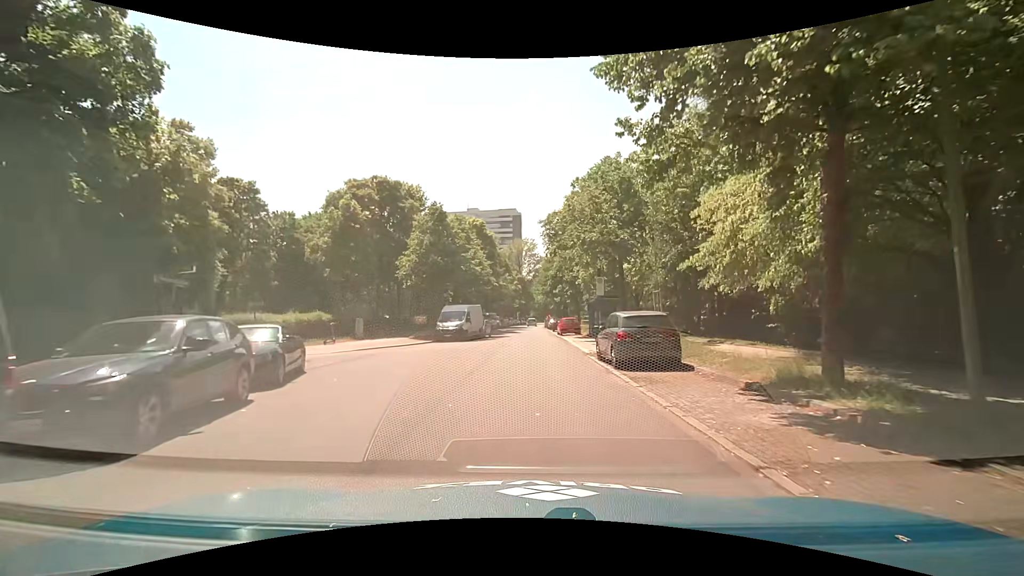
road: residential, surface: asphalt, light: Day
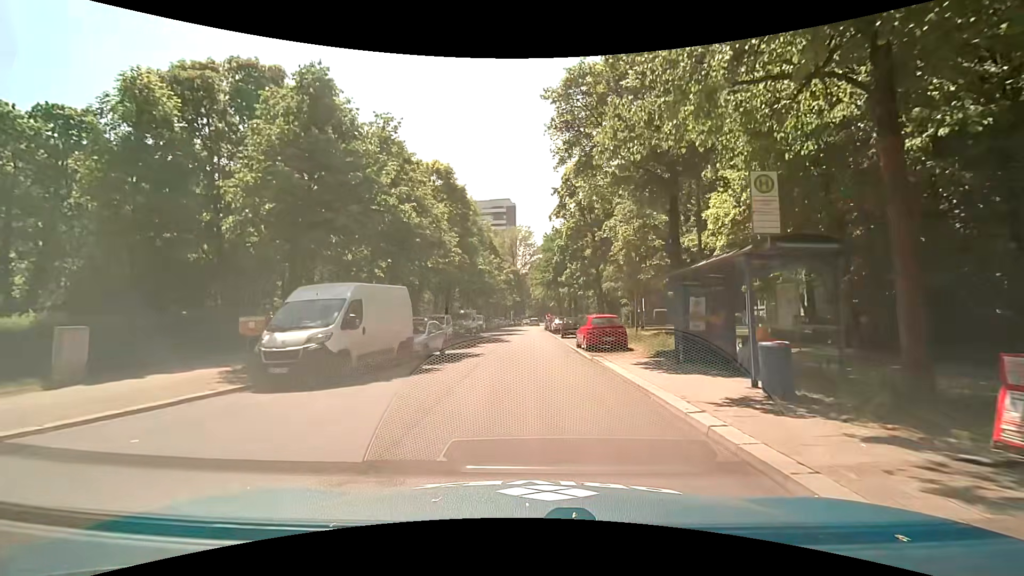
(0.0, +21.3) m; 0°
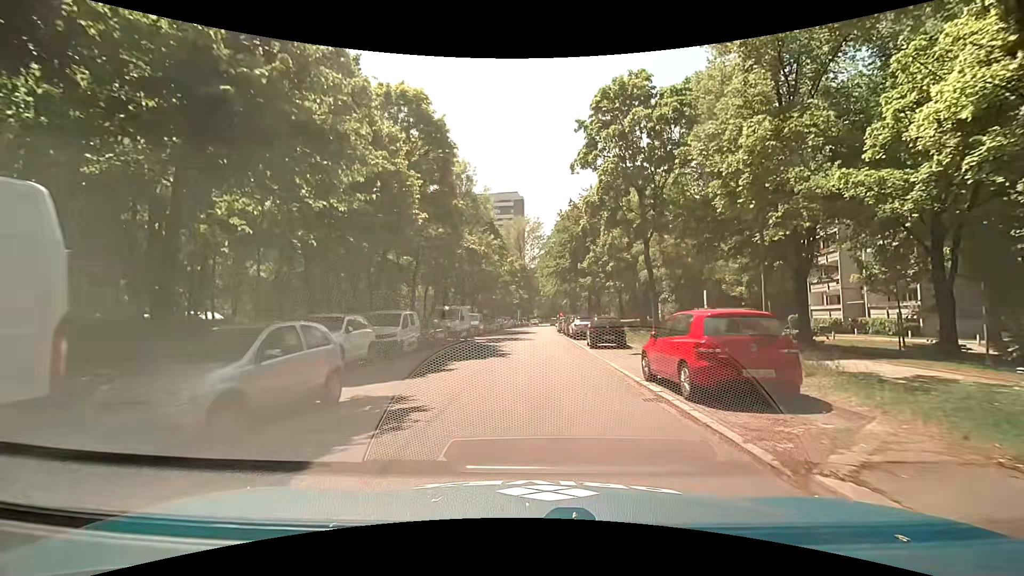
(-0.1, +12.4) m; -1°
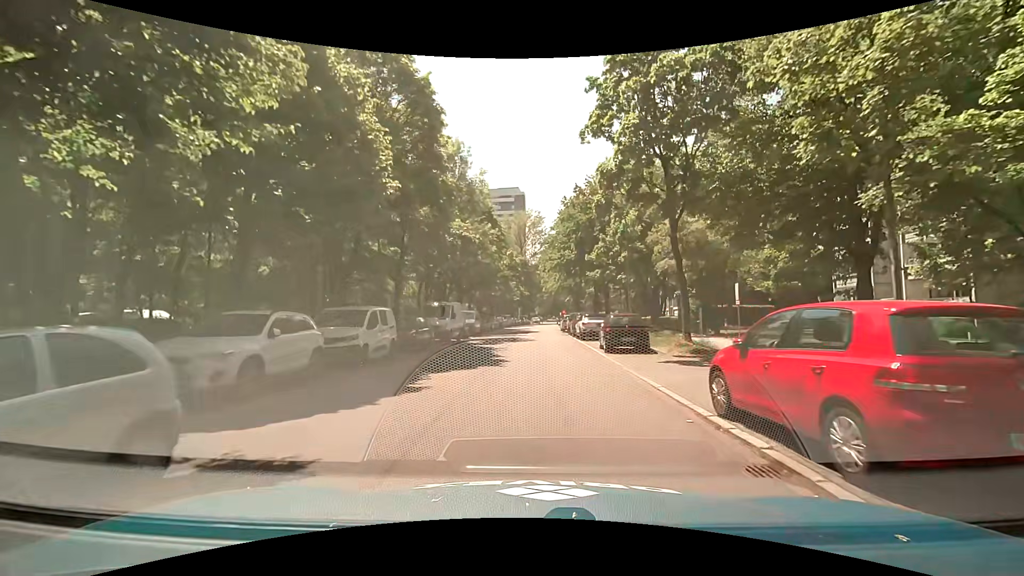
(0.0, +4.1) m; 0°
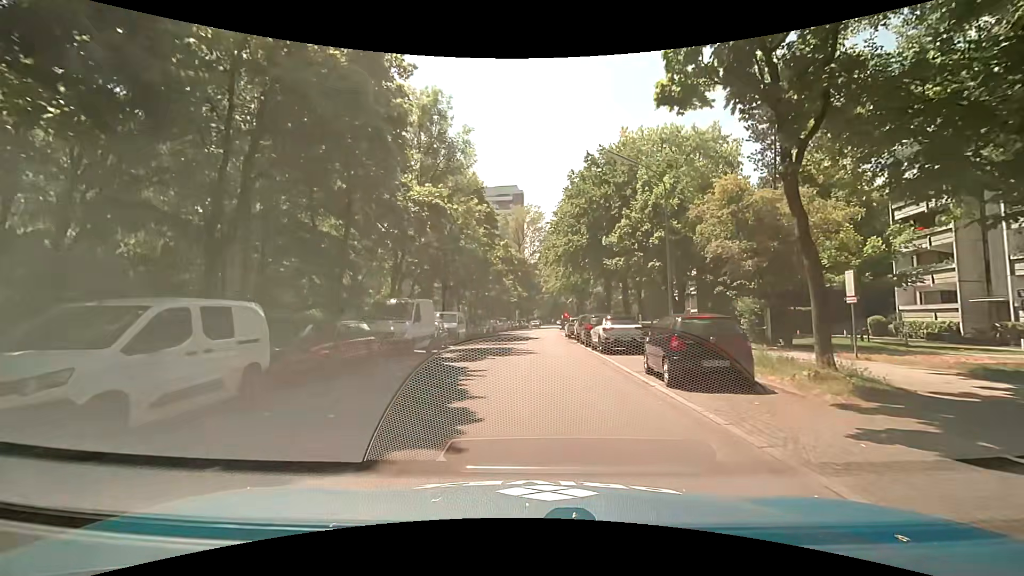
(0.0, +8.6) m; 0°
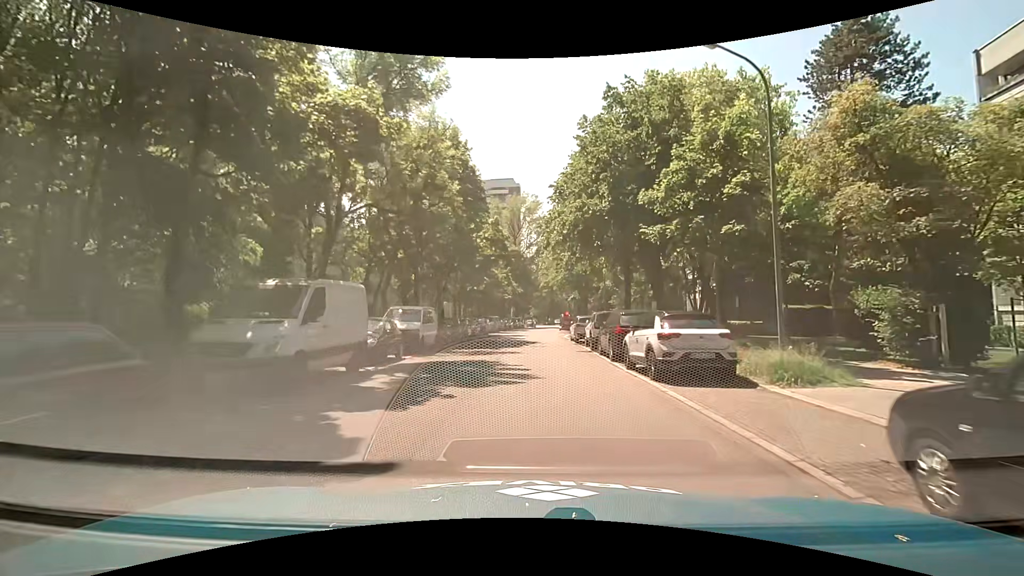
(+0.1, +9.1) m; +1°
